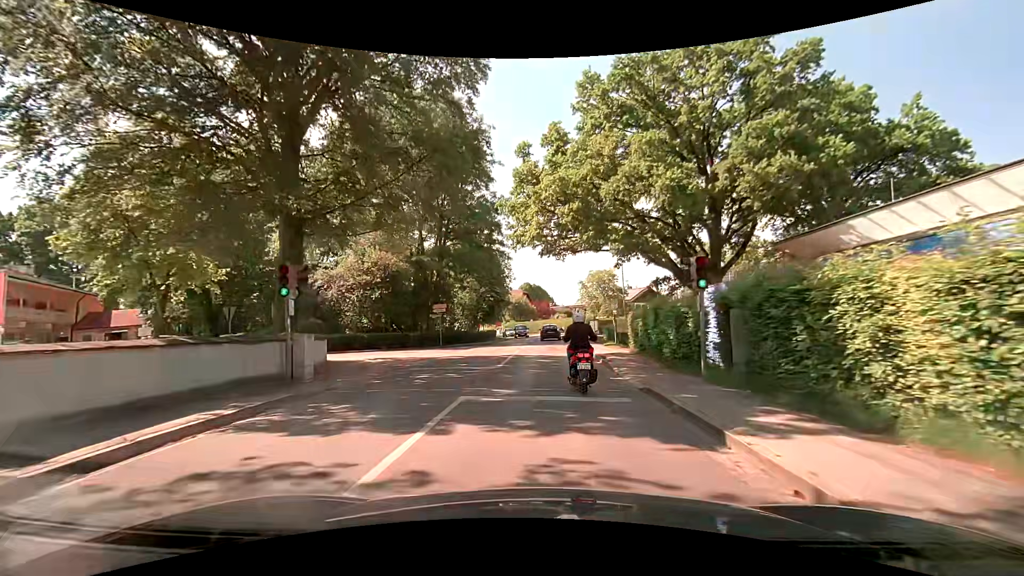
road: secondary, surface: asphalt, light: Day
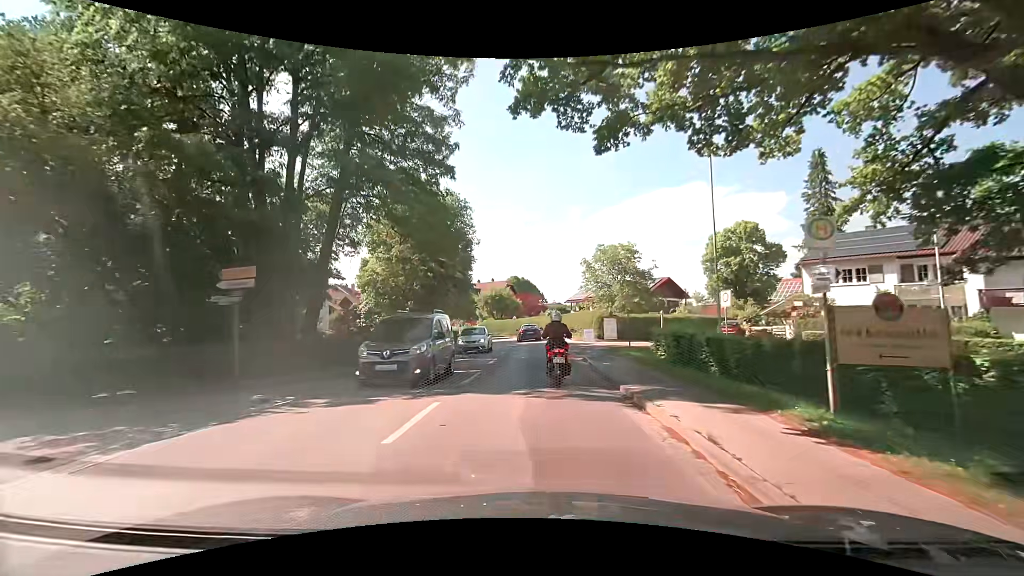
(+0.8, +24.5) m; +2°
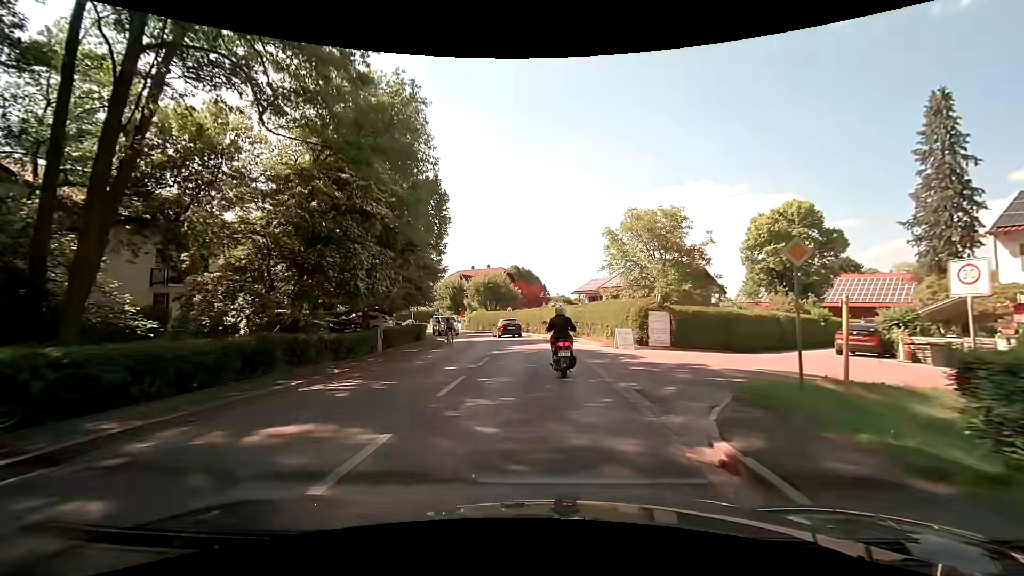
(-0.1, +15.3) m; +1°
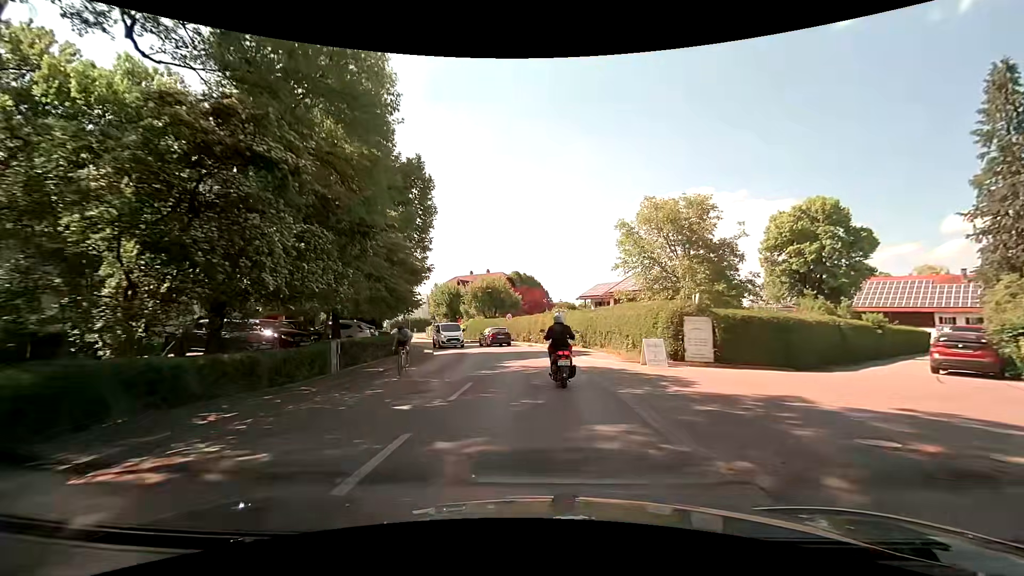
(-0.1, +5.3) m; 0°
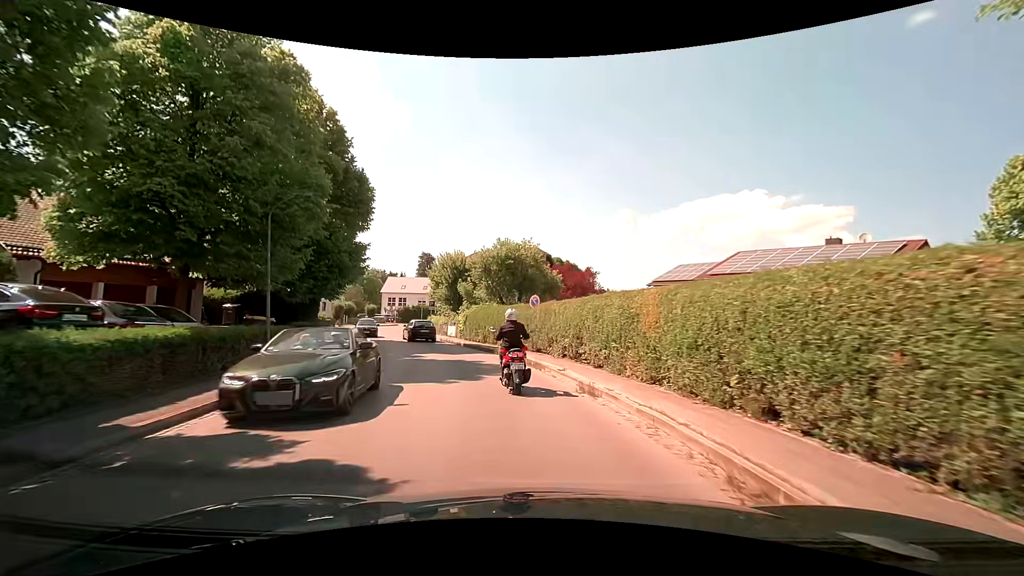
(-1.3, +25.2) m; -6°
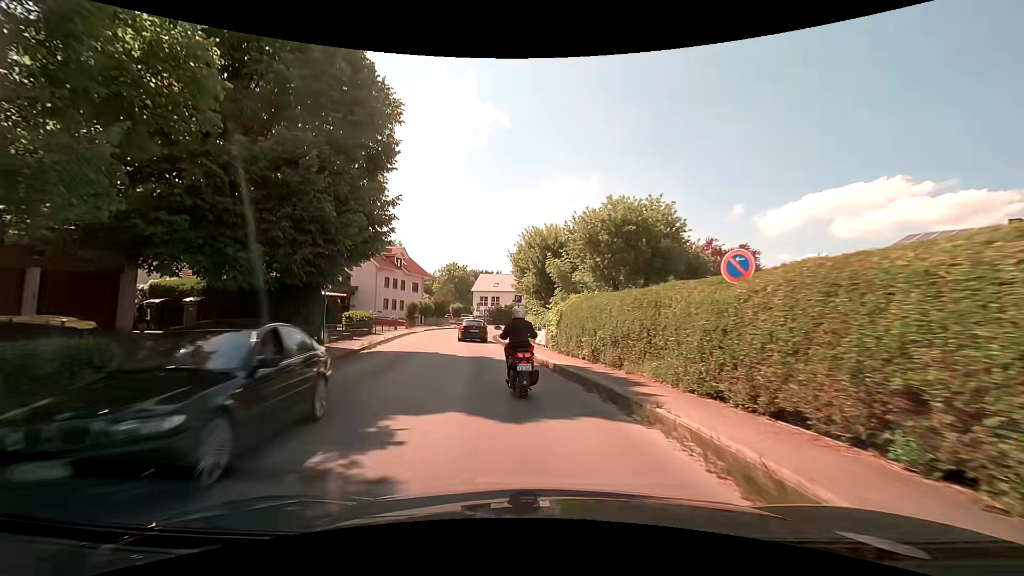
(-1.3, +14.6) m; -11°
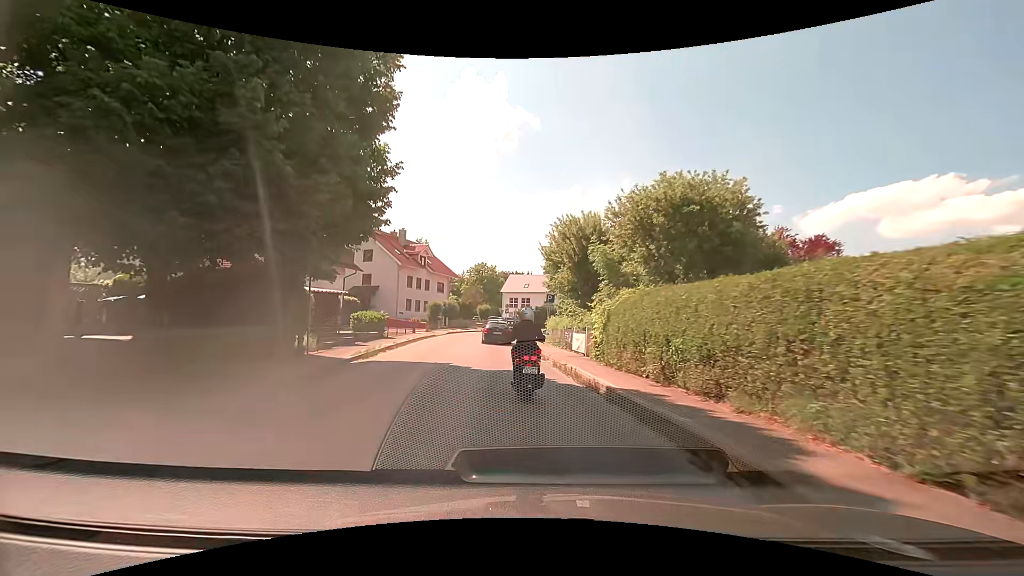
(-0.2, +4.9) m; -4°
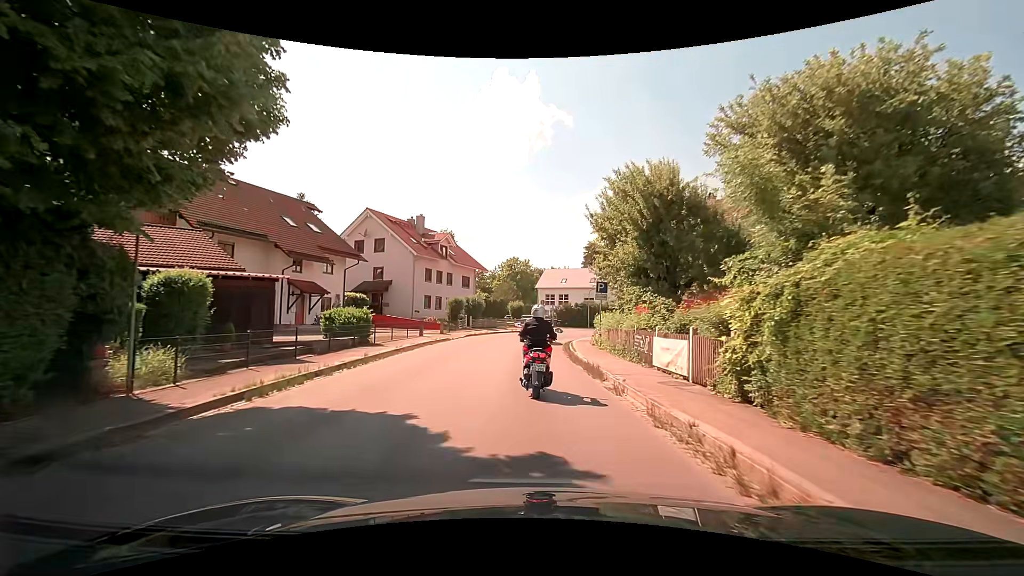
(-0.4, +9.5) m; -4°
(0, +10) (0, +20) (0, +30) (+1, +40) (+3, +50) (+8, +59) (+13, +67) (+19, +75) (+25, +83) (+31, +91) m
